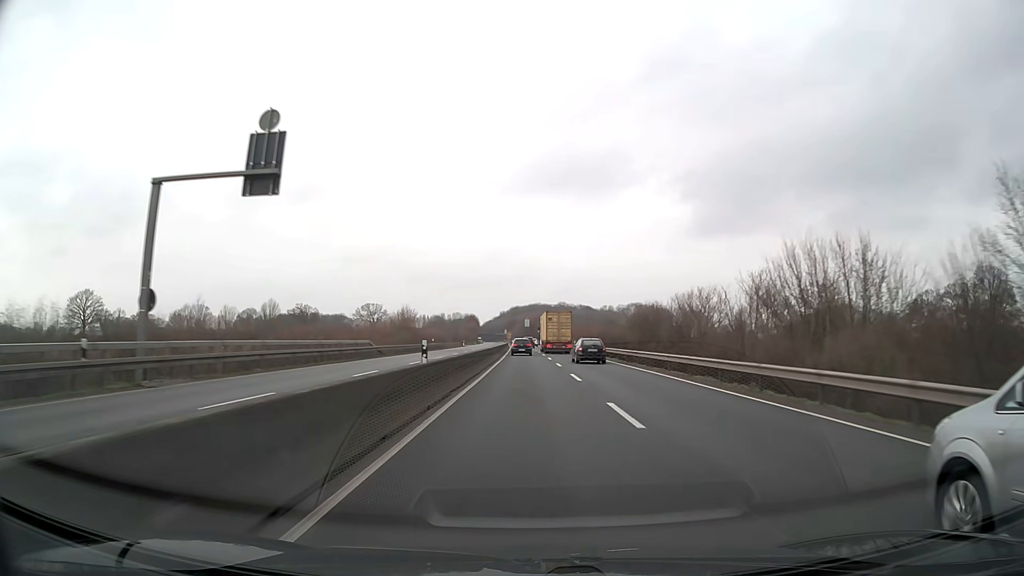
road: trunk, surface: asphalt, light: Day
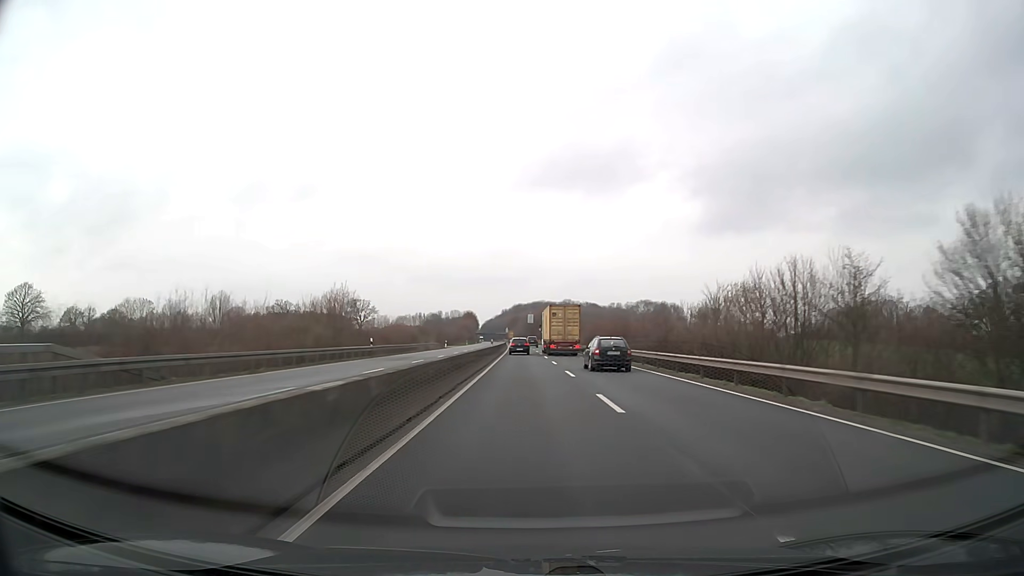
(0.0, +34.2) m; 0°
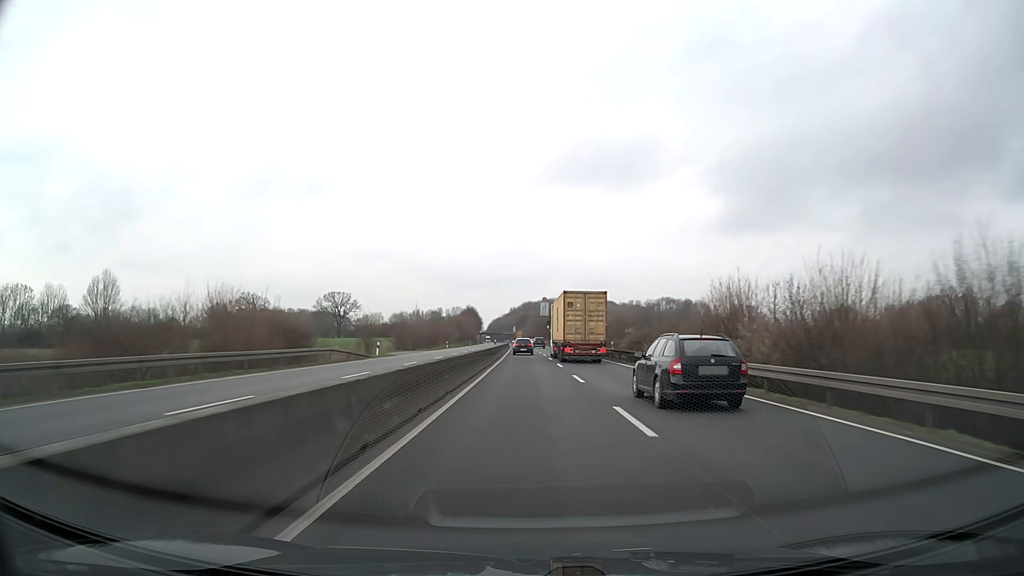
(-0.4, +51.3) m; -1°
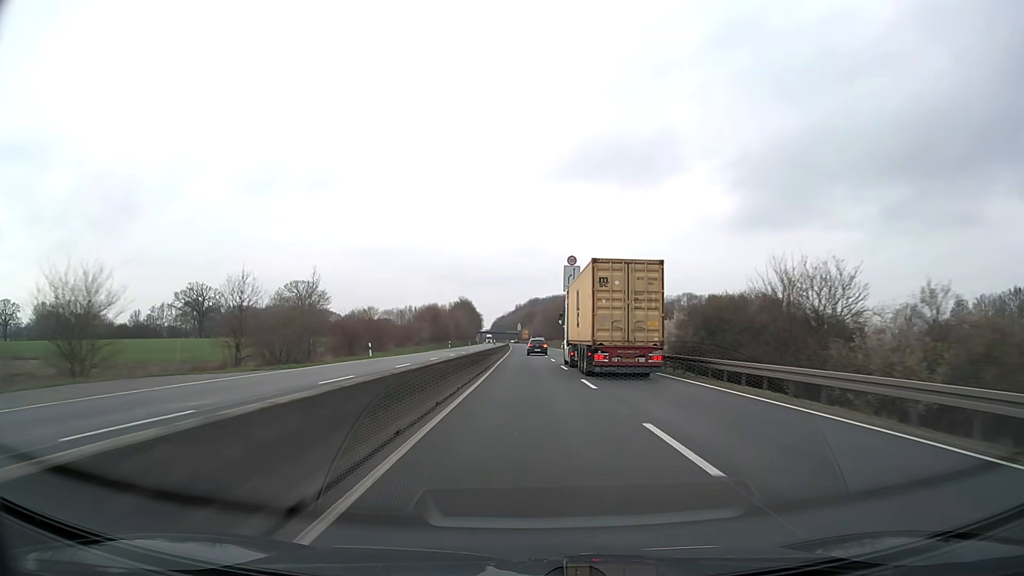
(-0.3, +51.1) m; -1°
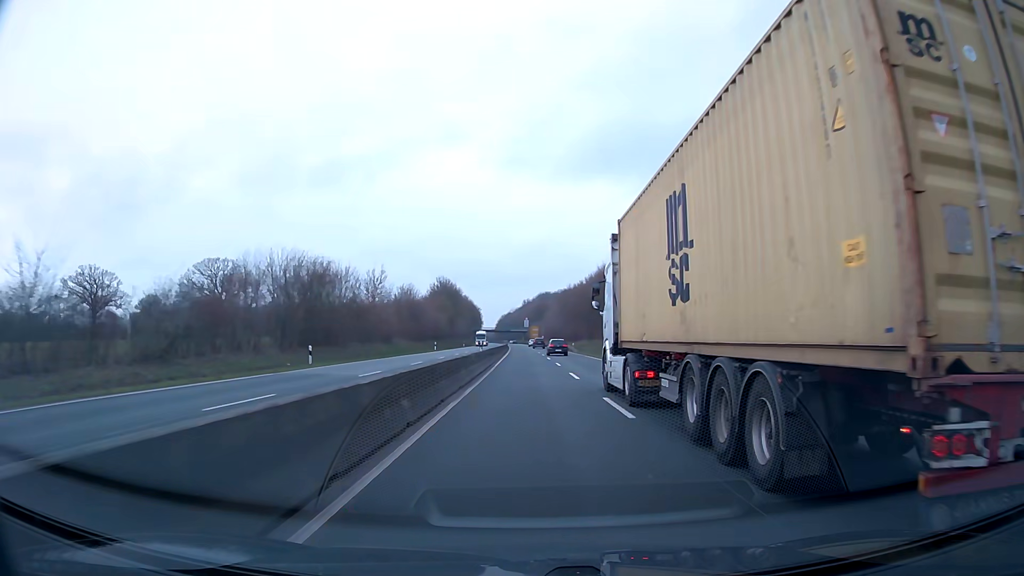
(-0.3, +67.2) m; -1°
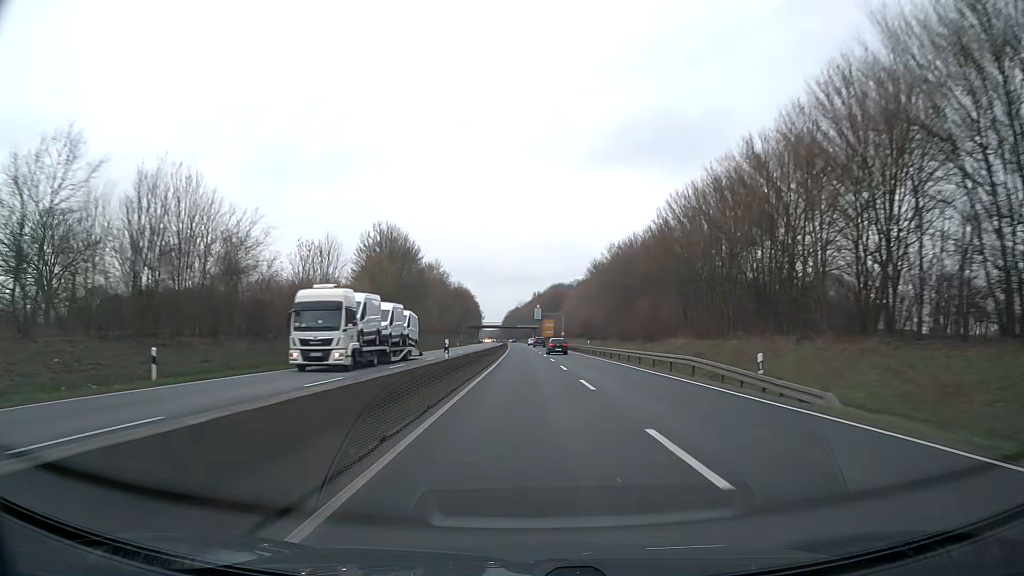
(-0.4, +66.0) m; -1°
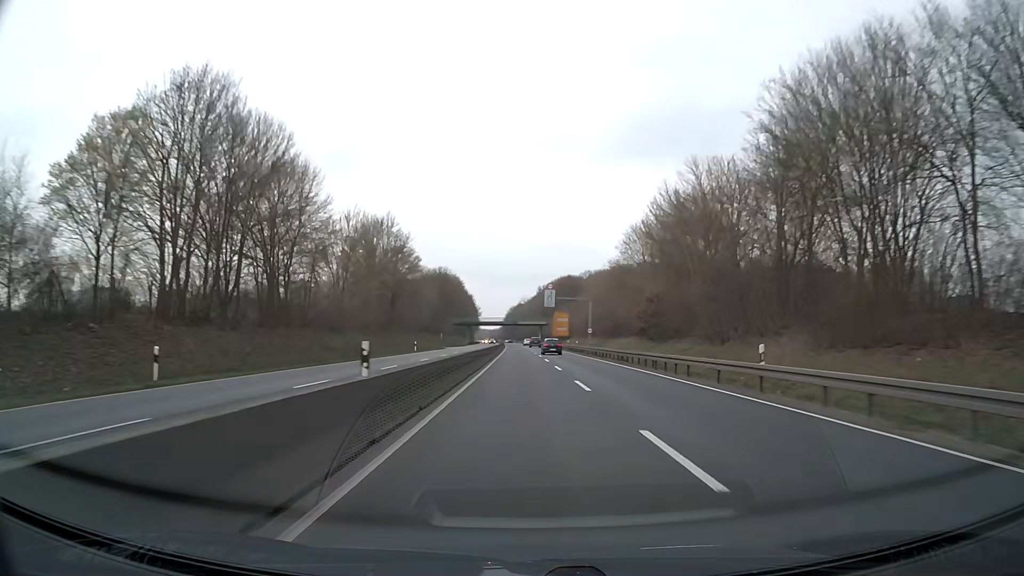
(-0.4, +48.4) m; 0°
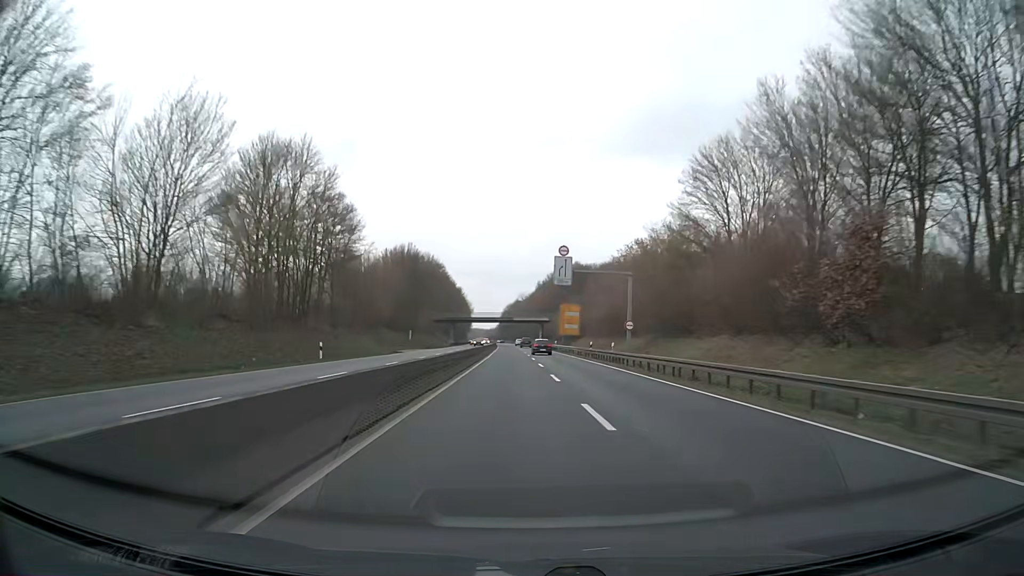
(-0.1, +31.9) m; 0°
(0, +10) (0, +20) (0, +30) (0, +40) (0, +50) (0, +60) (0, +70) (0, +80) (0, +90) (0, +100) m
